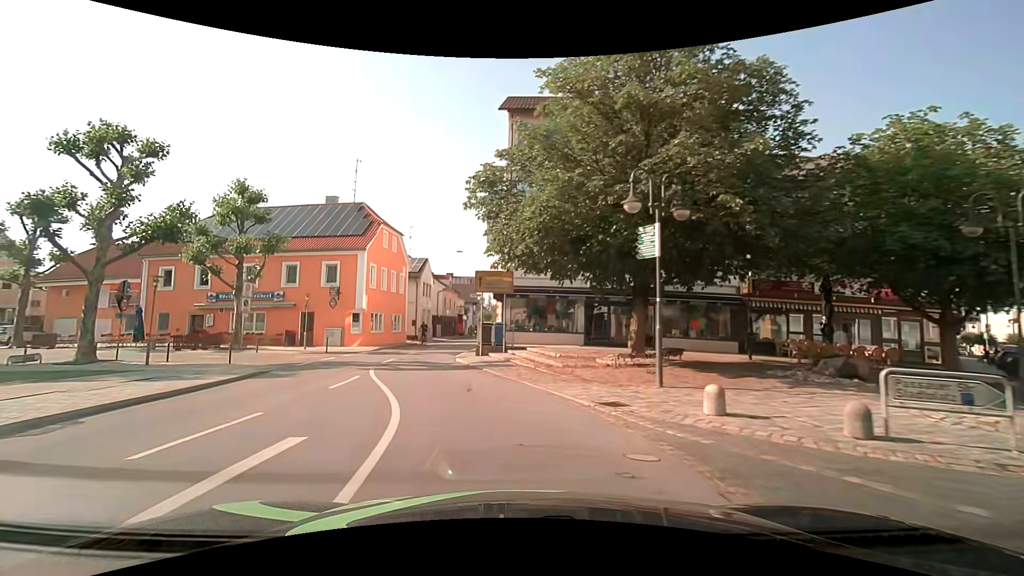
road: secondary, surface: asphalt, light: Day
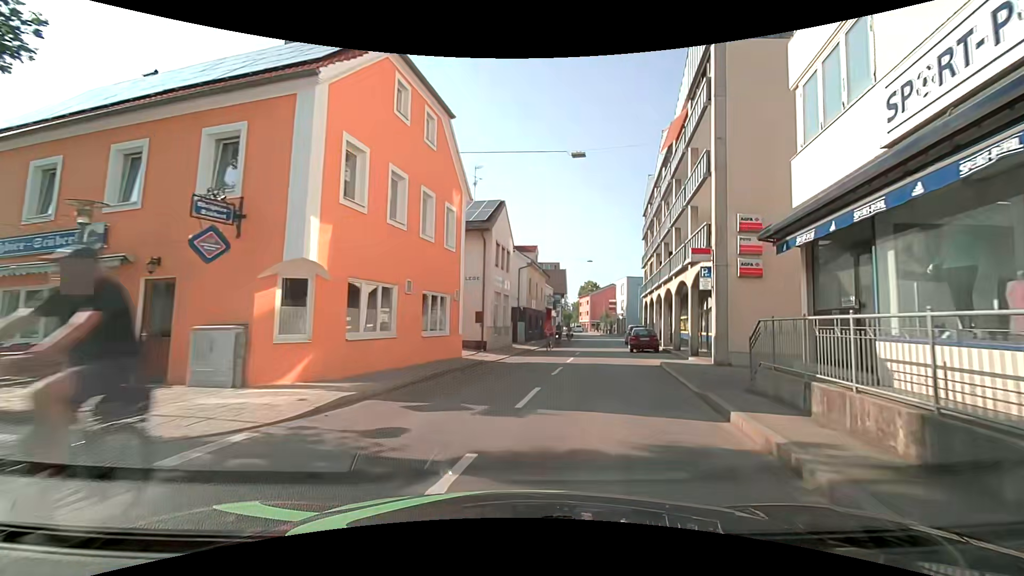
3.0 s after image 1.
(-4.5, +23.6) m; -8°
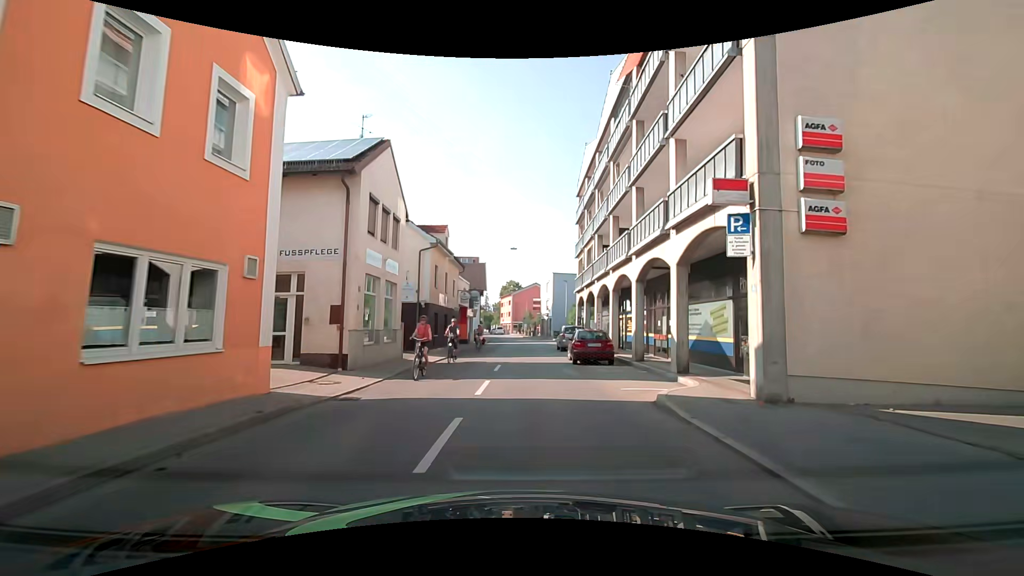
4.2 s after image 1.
(+0.9, +9.5) m; +9°
(0, +10) (0, +20) (0, +30) (0, +40) (+1, +50) (+1, +60) (0, +70) (-1, +80) (-2, +90) (-3, +100) m
